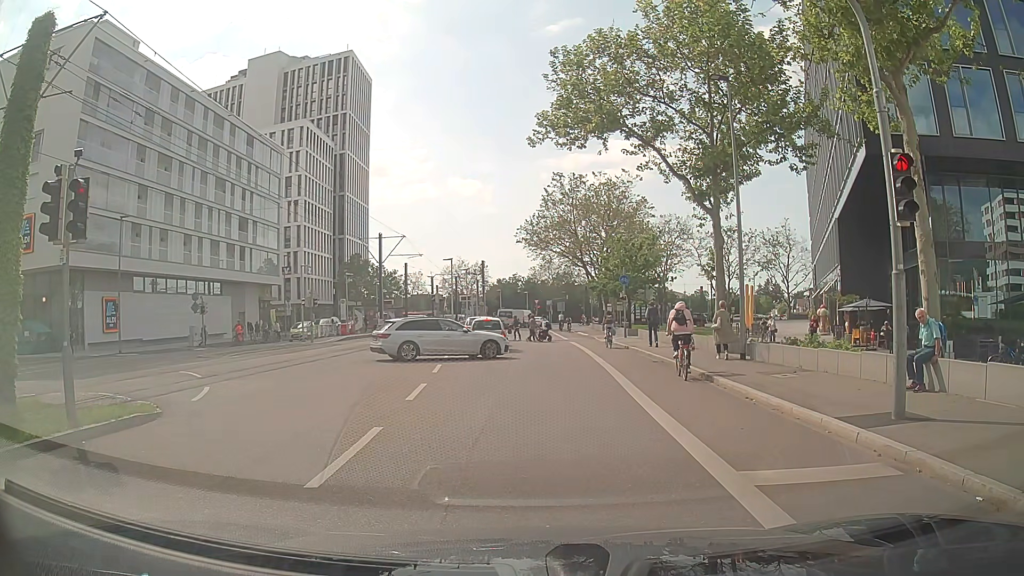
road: secondary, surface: asphalt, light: Day
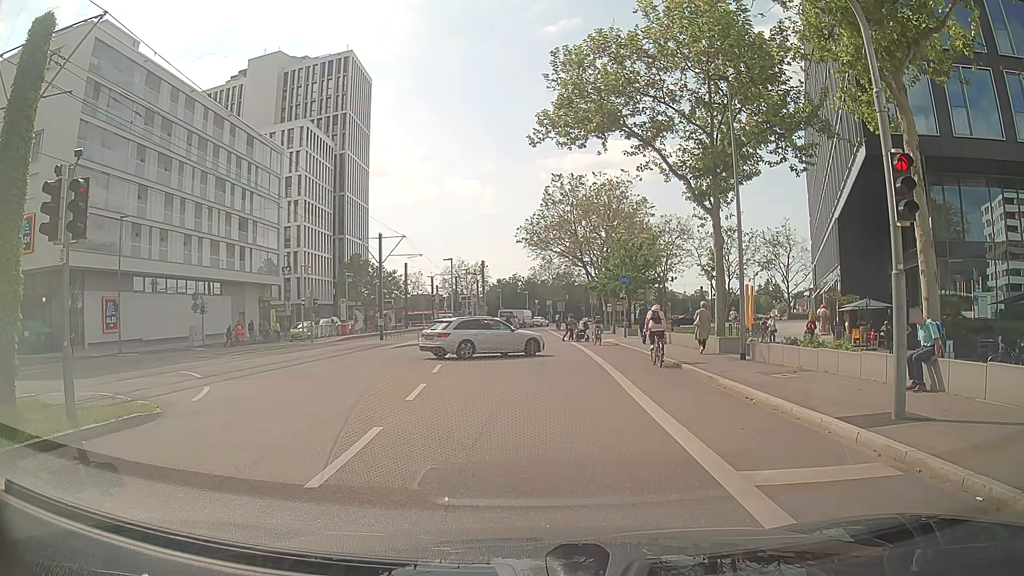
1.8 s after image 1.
(0.0, 0.0) m; 0°
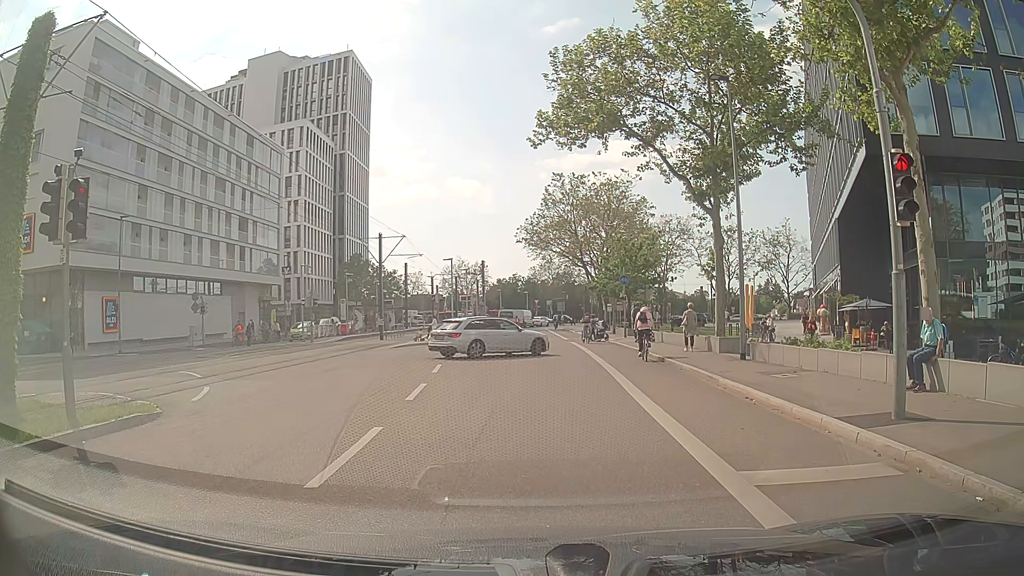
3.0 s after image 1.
(0.0, 0.0) m; 0°
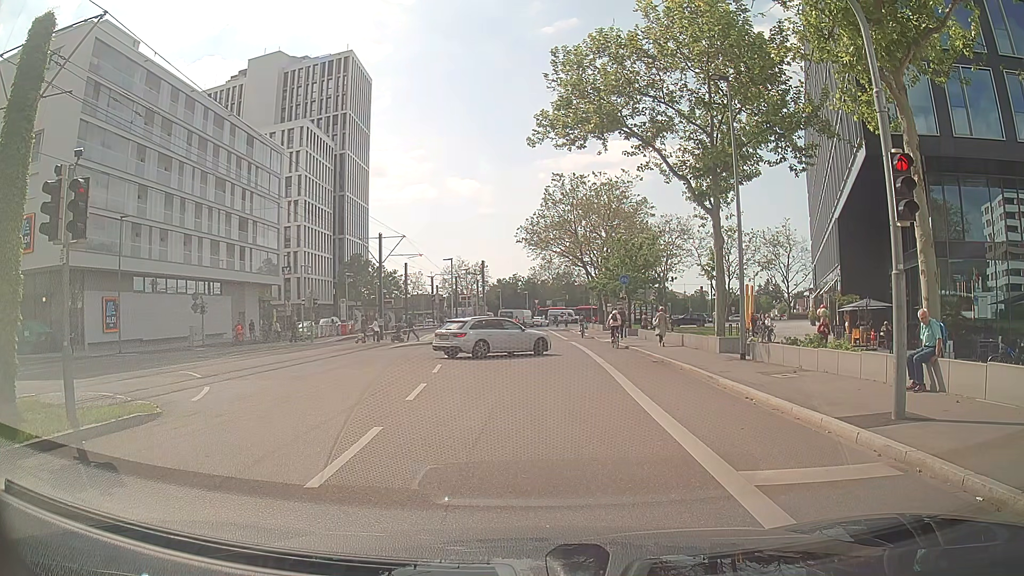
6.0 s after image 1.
(0.0, 0.0) m; 0°
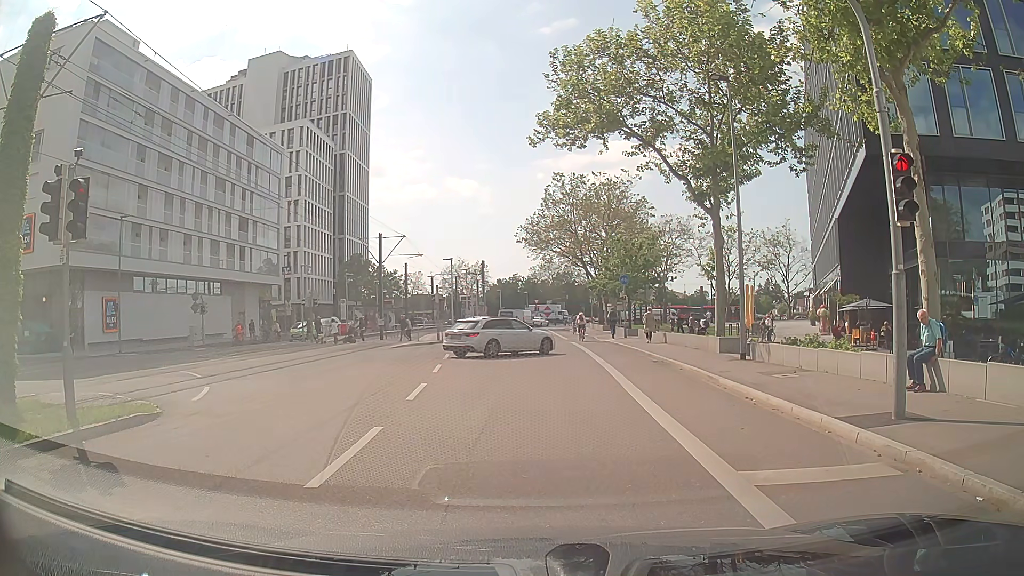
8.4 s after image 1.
(0.0, 0.0) m; 0°
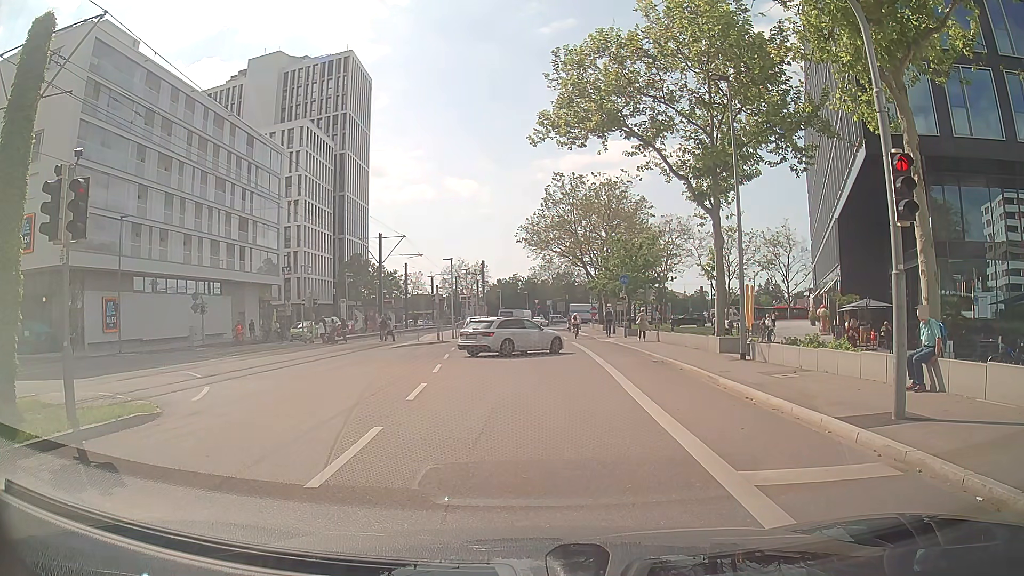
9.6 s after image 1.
(0.0, 0.0) m; 0°
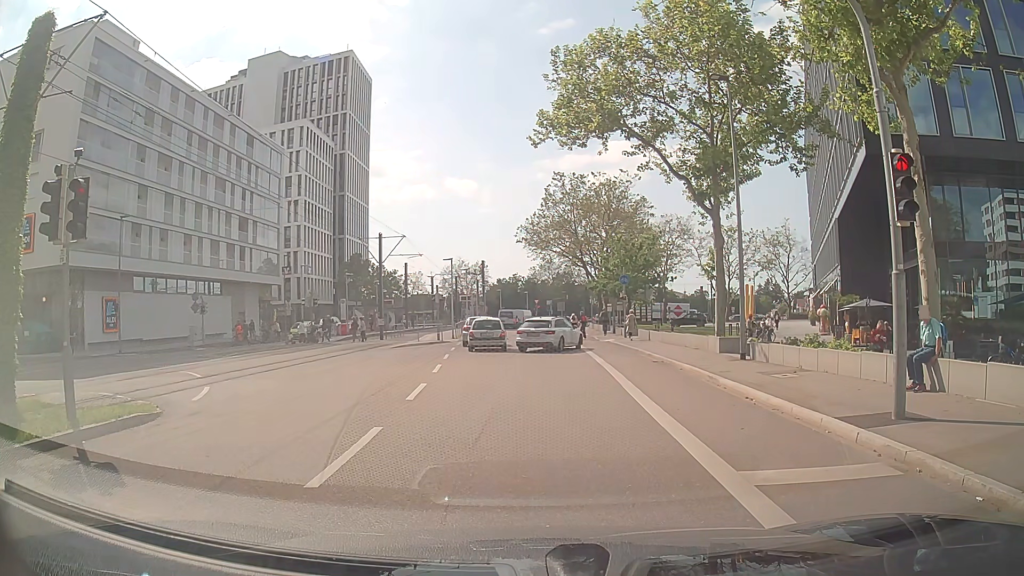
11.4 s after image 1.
(0.0, 0.0) m; 0°
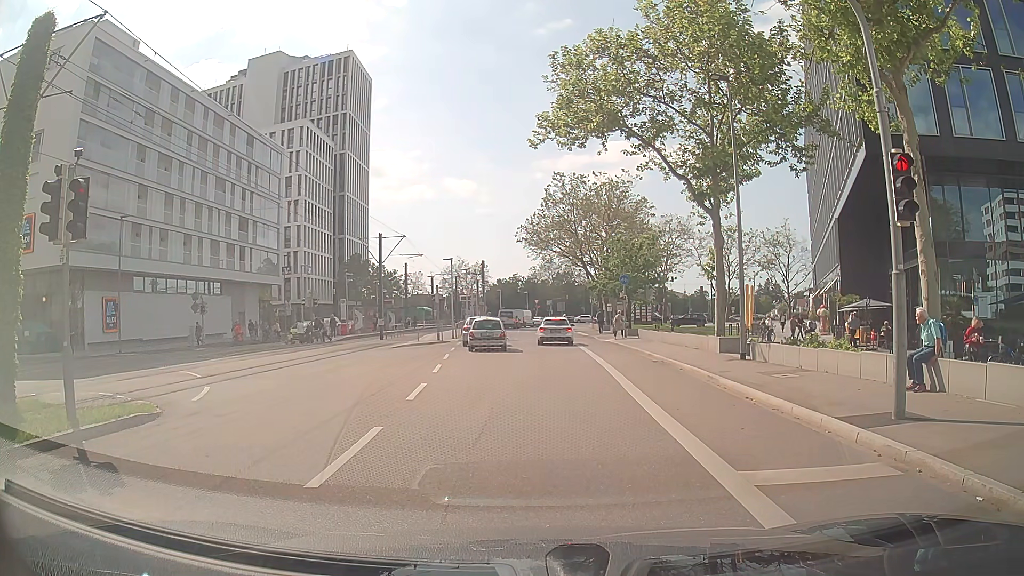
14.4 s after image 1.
(0.0, 0.0) m; 0°
(0, +10) (0, +20) (0, +30) (+1, +40) (+1, +50) (+1, +60) (+1, +70) (+1, +80) (+3, +90) (+8, +99) m
